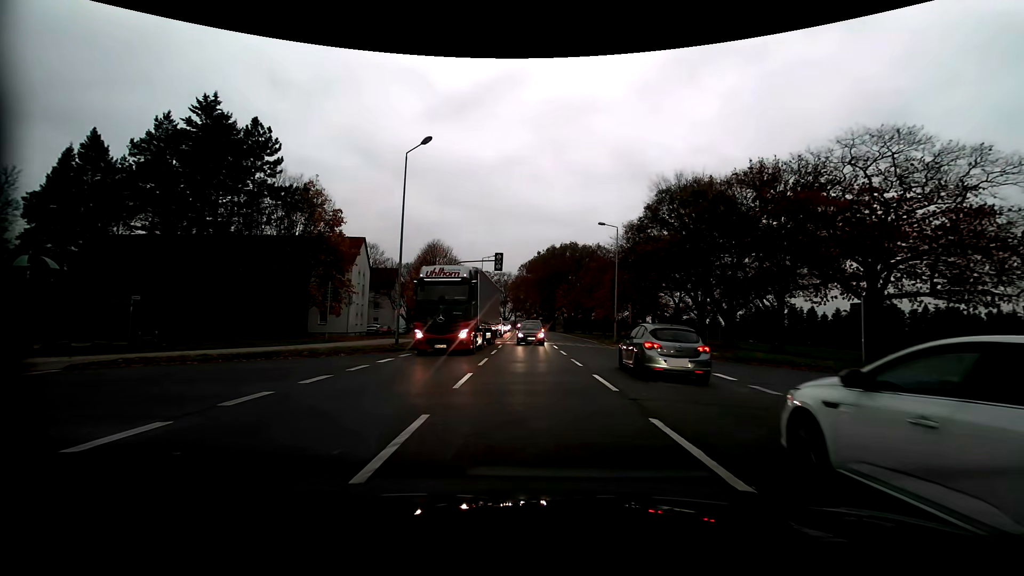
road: primary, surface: asphalt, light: Day
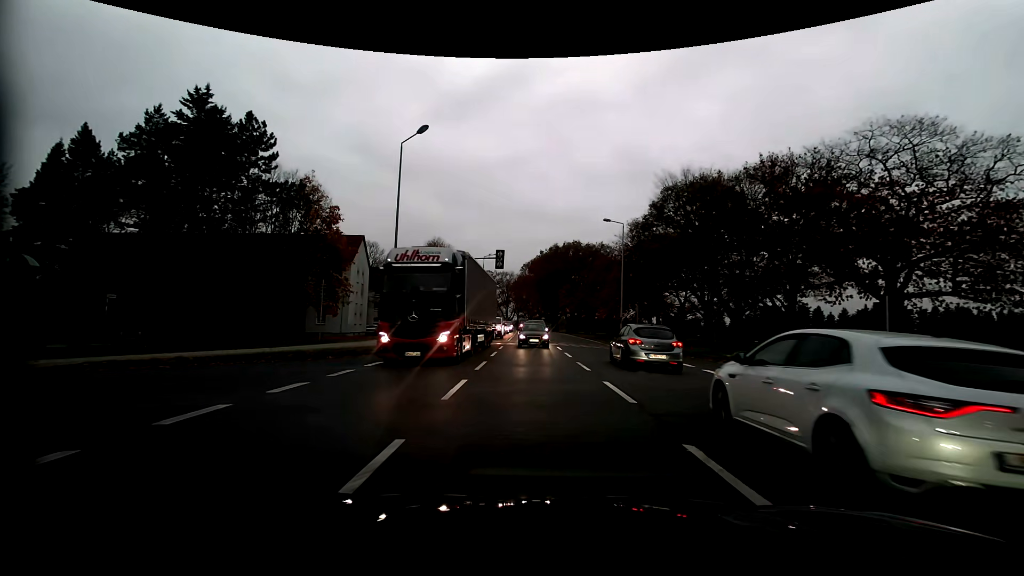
(0.0, +1.5) m; 0°
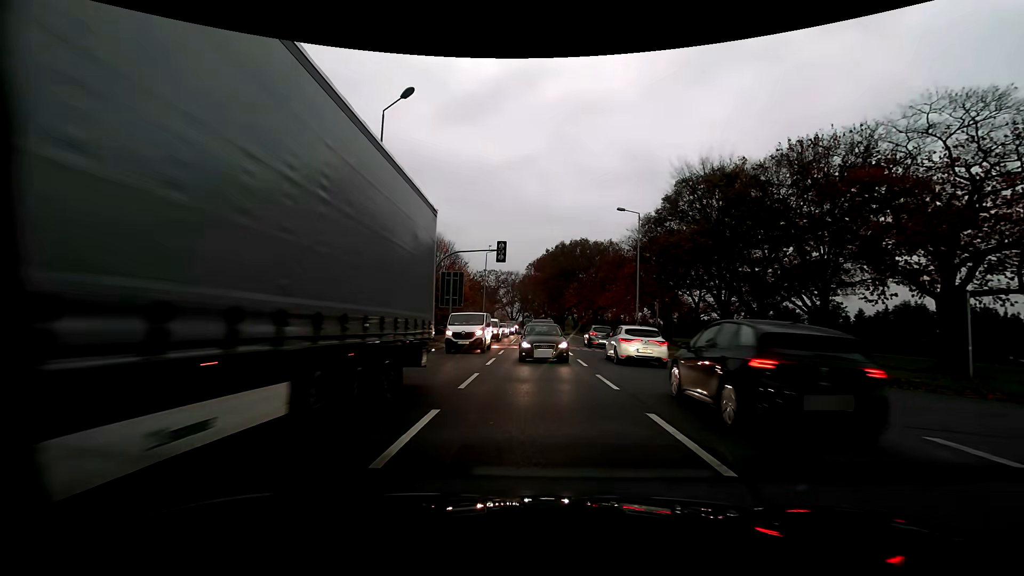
(0.0, +3.8) m; 0°
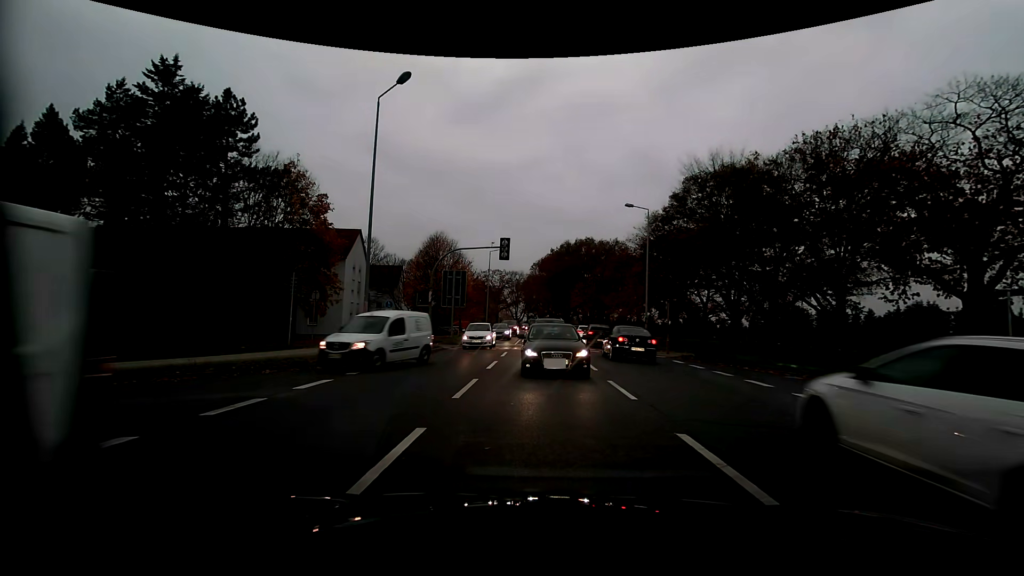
(0.0, +1.2) m; 0°
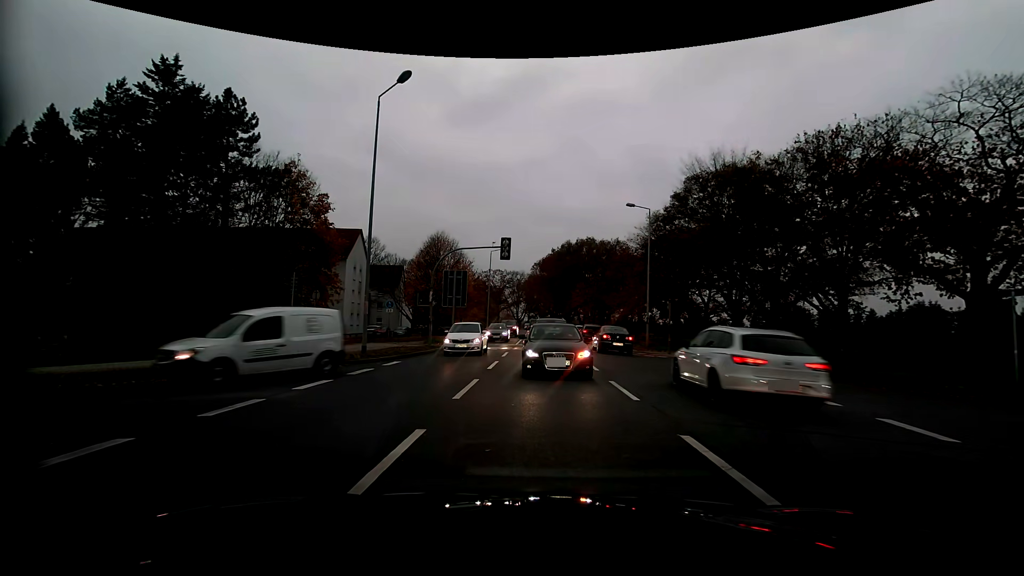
(0.0, +0.1) m; 0°
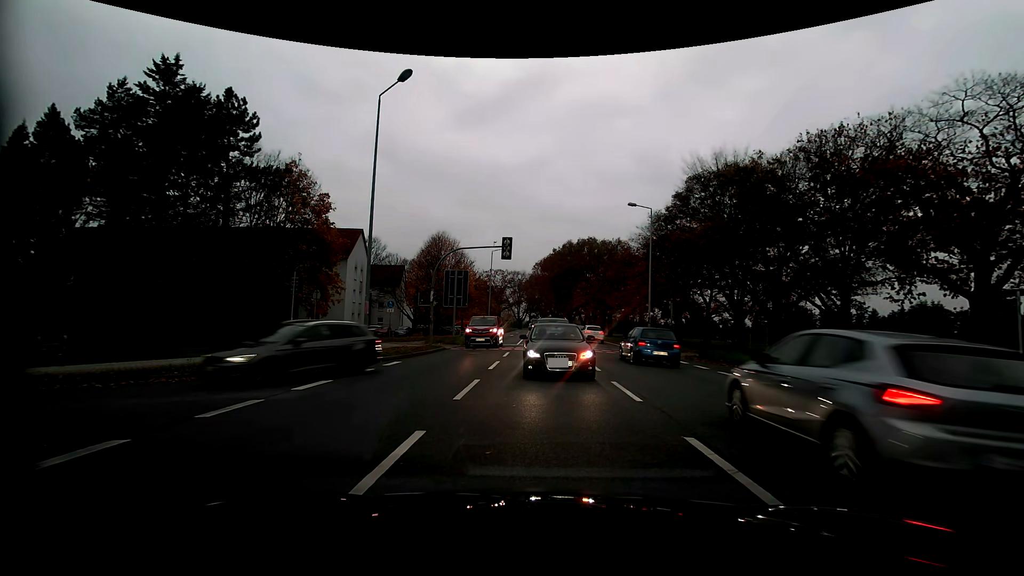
(0.0, +0.2) m; 0°
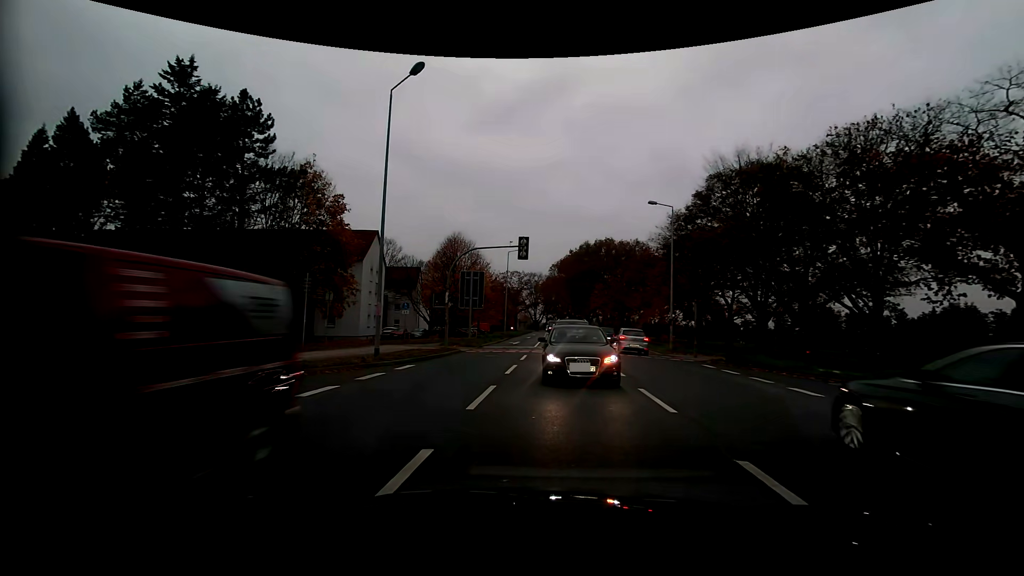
(0.0, +1.0) m; 0°
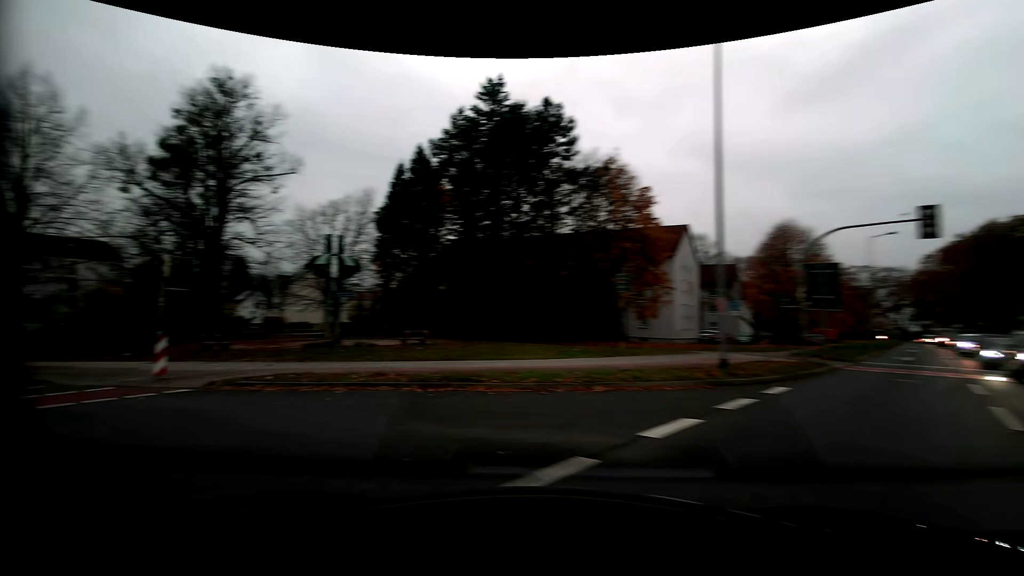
(-1.6, +4.6) m; -38°
(-5, +8) (-14, +13) (-24, +16) (-33, +19) (-43, +22) (-53, +24) (-62, +27) (-72, +30) (-81, +33) (-91, +36) m
